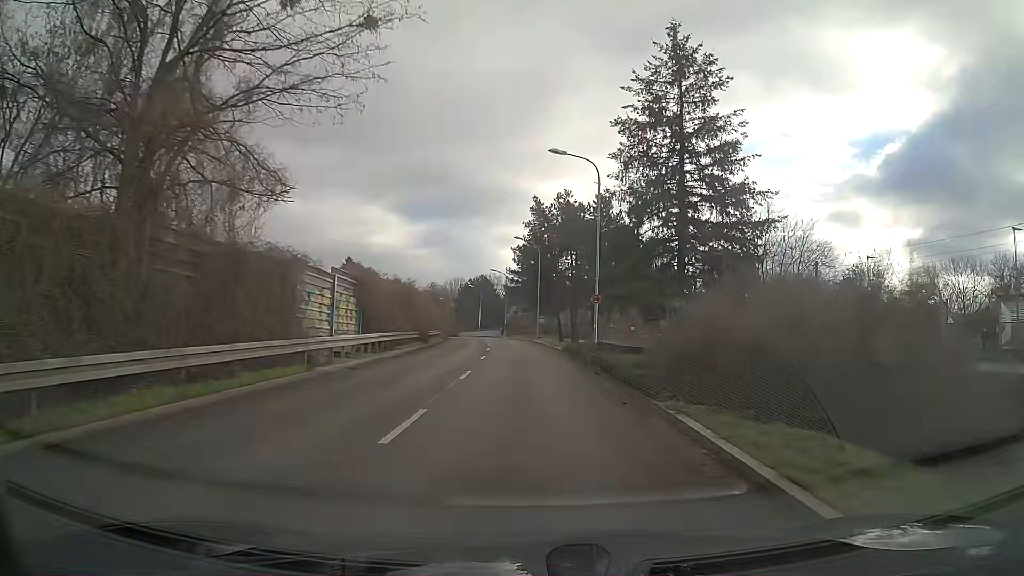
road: tertiary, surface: asphalt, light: Day
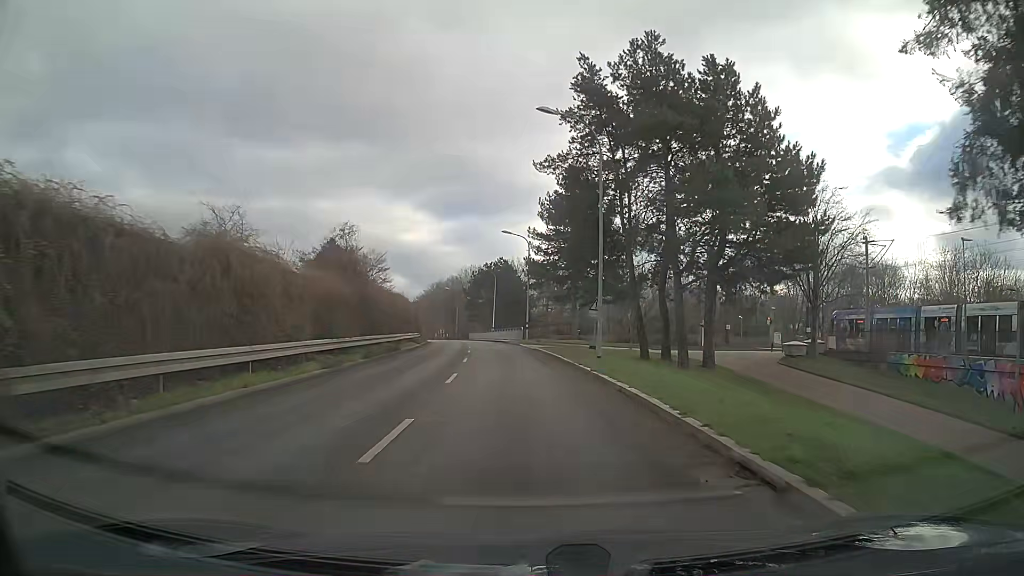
(-0.4, +37.1) m; -2°
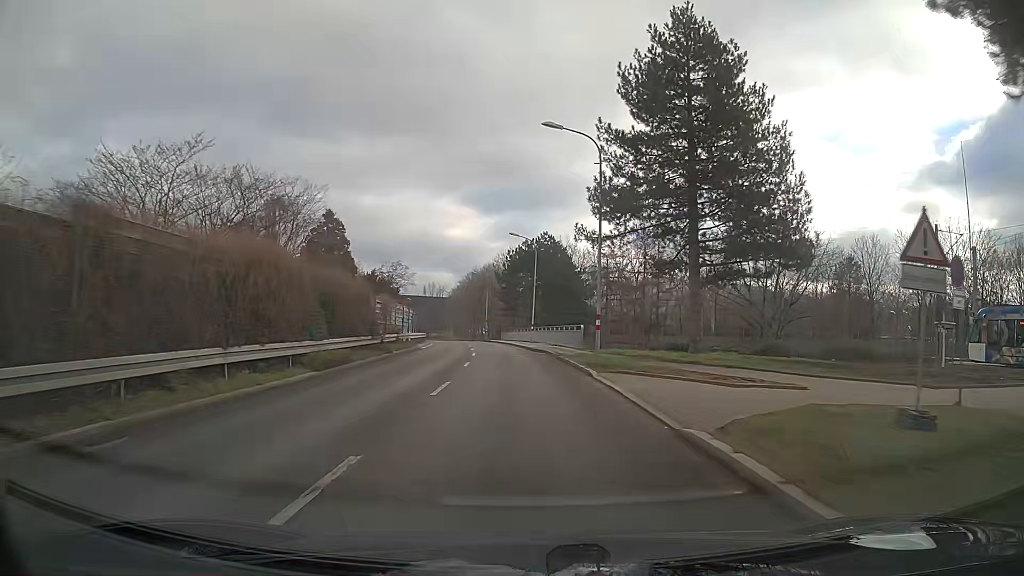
(-1.1, +29.8) m; -4°
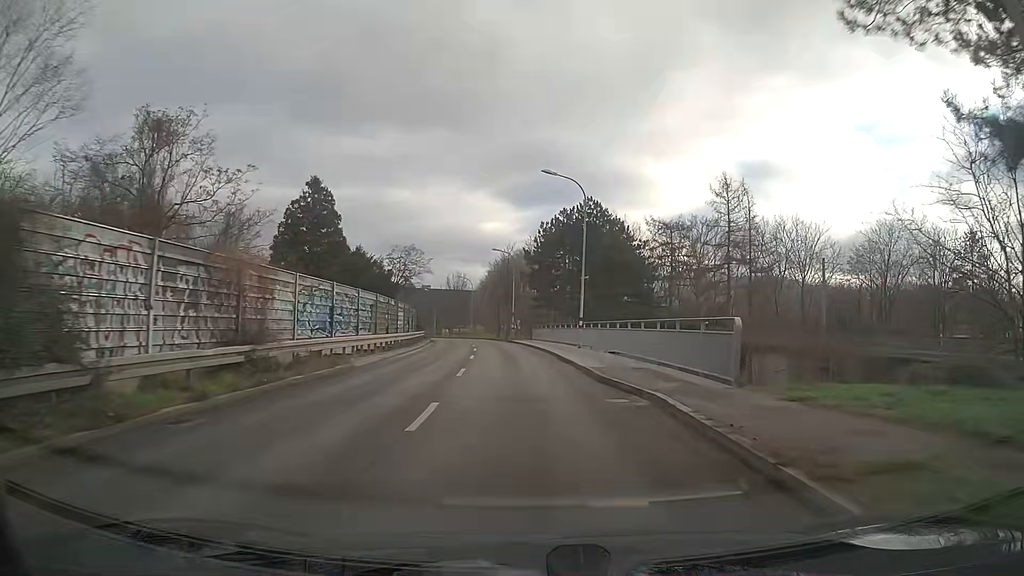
(-0.5, +22.4) m; -2°
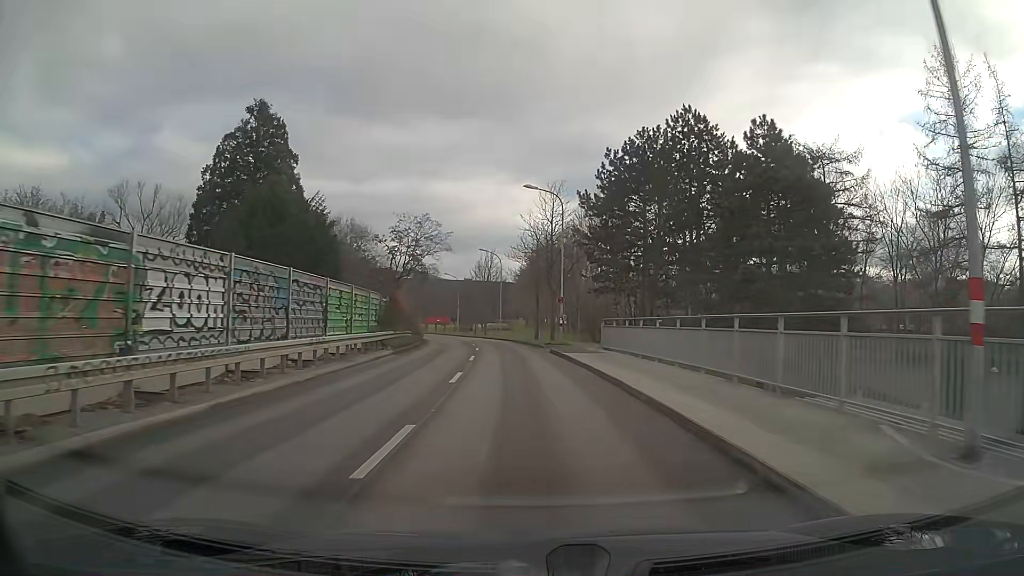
(-1.1, +29.7) m; -4°
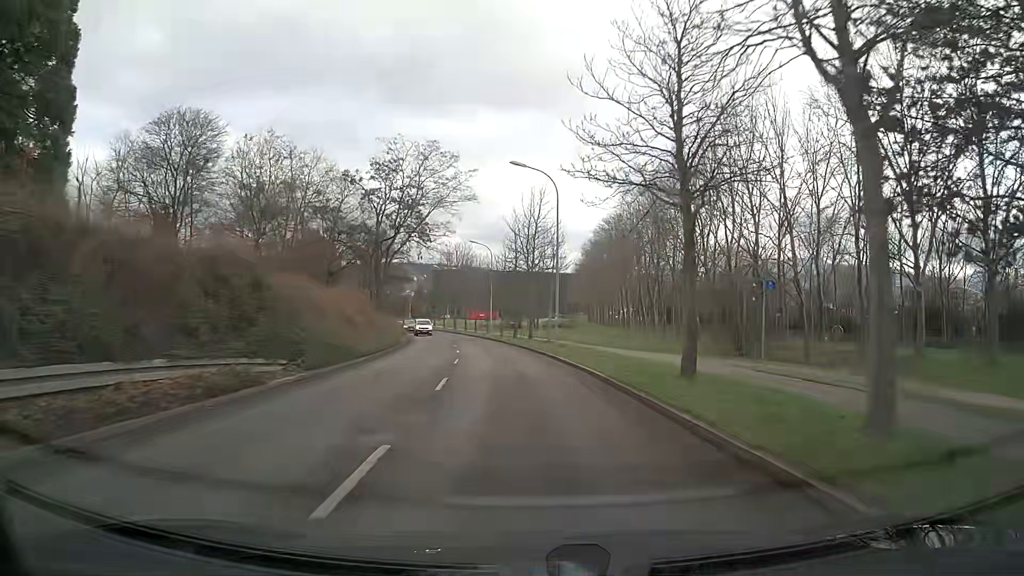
(-1.4, +37.2) m; -5°
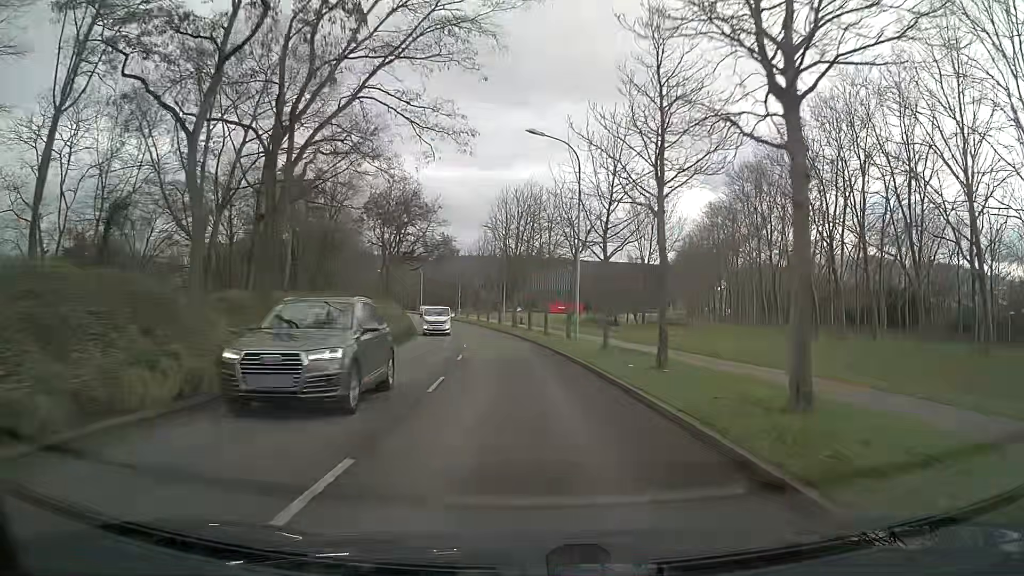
(-2.2, +37.3) m; -6°
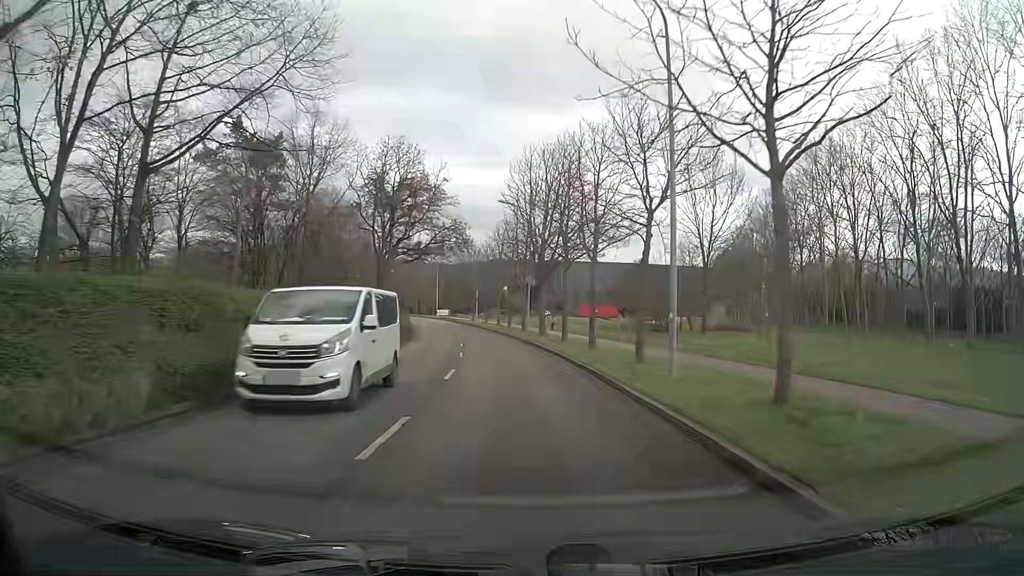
(-0.3, +14.9) m; -2°
(0, +10) (-1, +20) (-1, +30) (-2, +40) (-3, +50) (-5, +60) (-7, +70) (-9, +79) (-12, +89) (-14, +99) m
